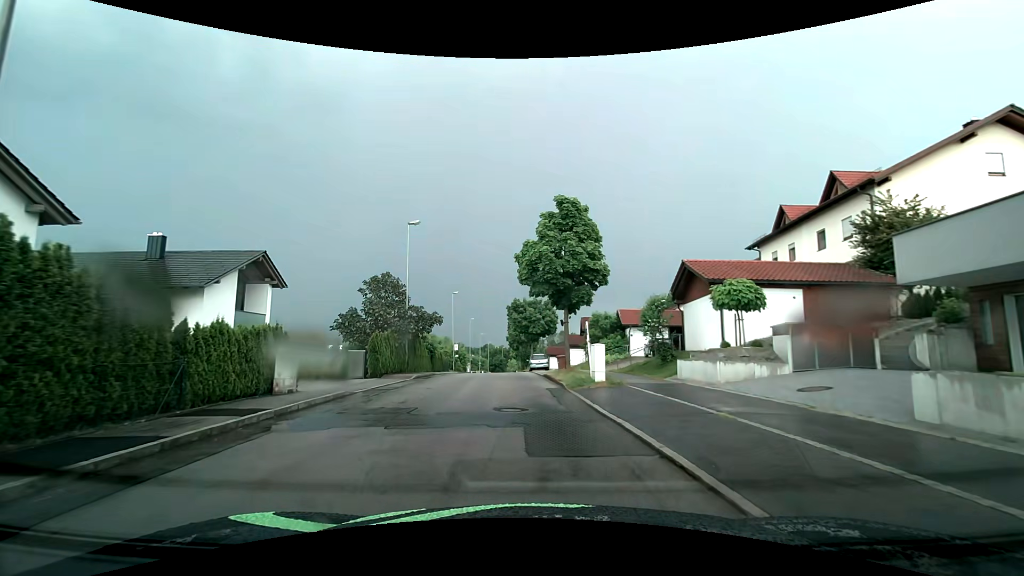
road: residential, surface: asphalt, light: Day
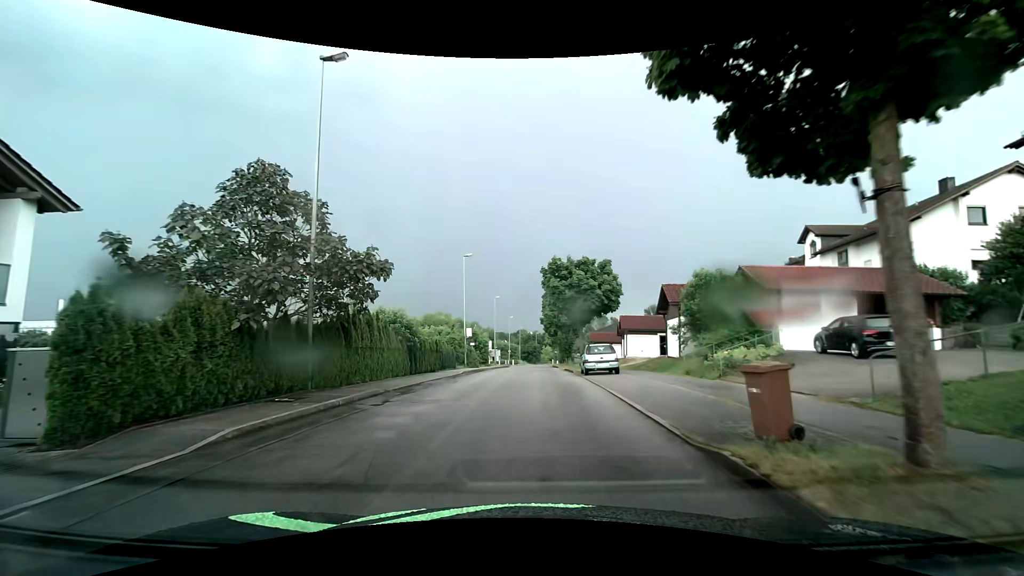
(-0.8, +19.0) m; -4°
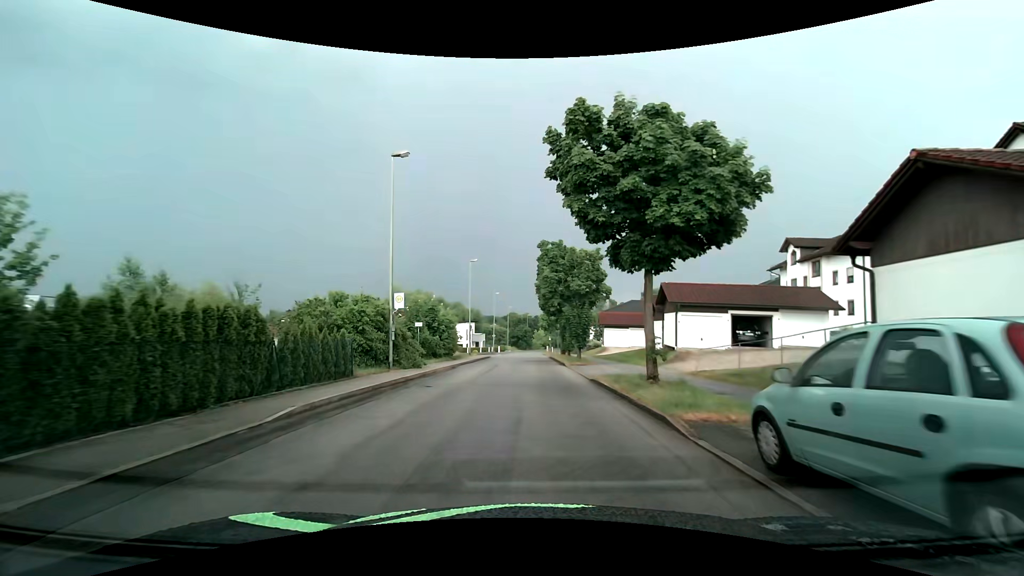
(0.0, +21.0) m; +1°
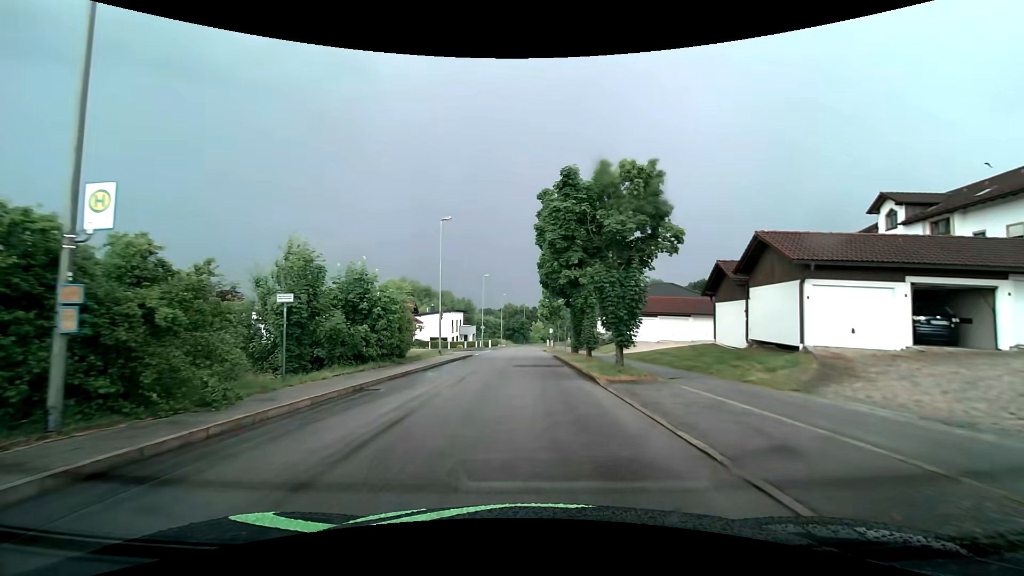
(0.0, +15.4) m; -1°
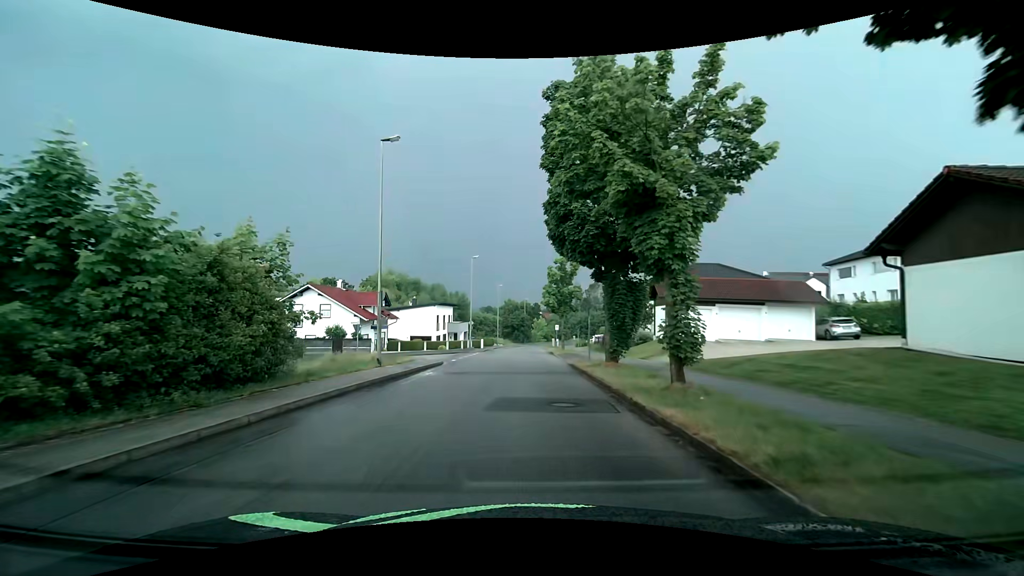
(+0.2, +14.5) m; +2°
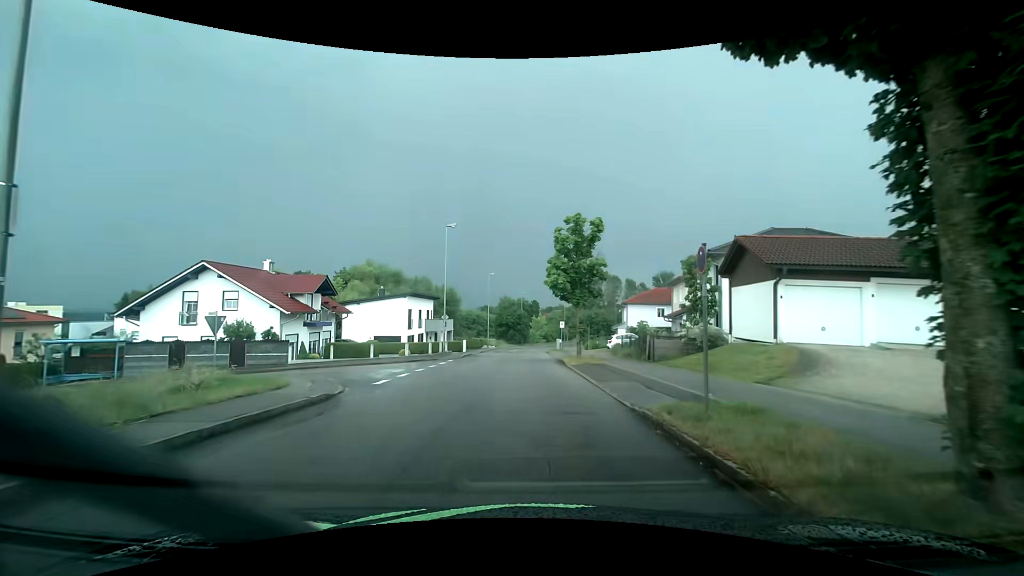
(-0.3, +14.9) m; -2°
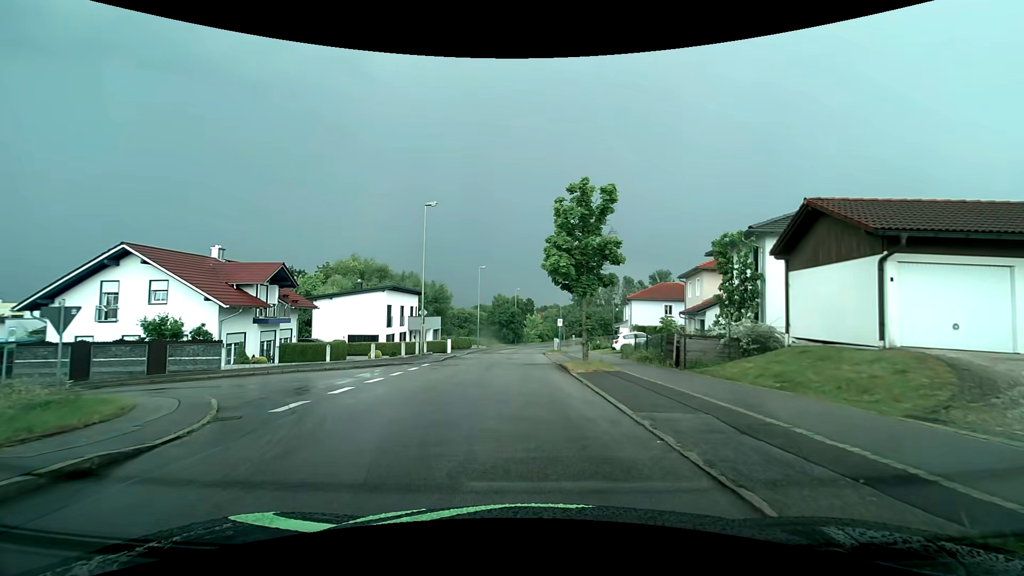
(+0.1, +5.8) m; +2°
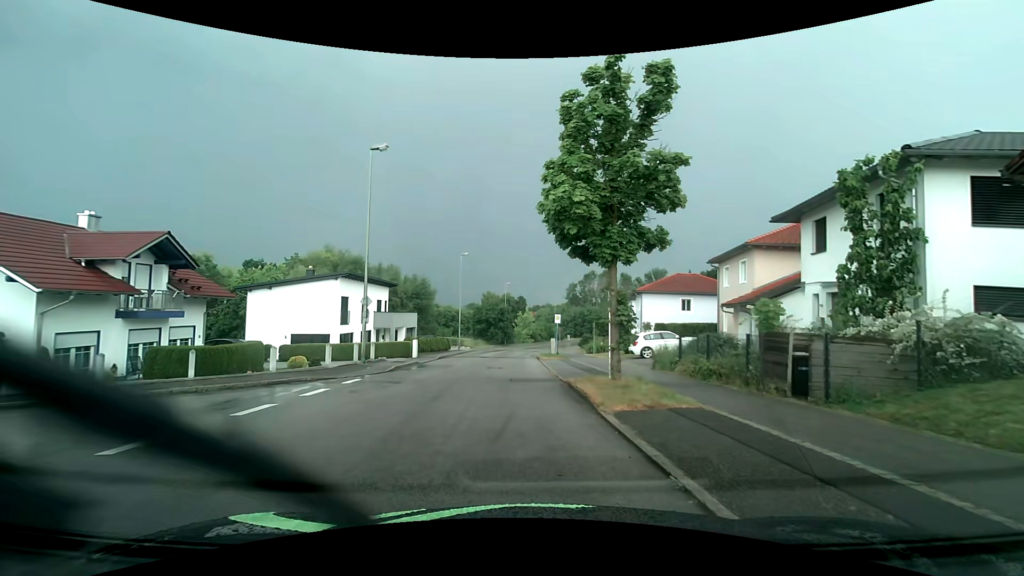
(+0.1, +9.3) m; +1°
(-2, +10) (-11, +12) (-21, +11) (-31, +10) (-40, +6) (-48, 0) (-57, -4) (-67, -8) (-76, -12) (-85, -16) m
